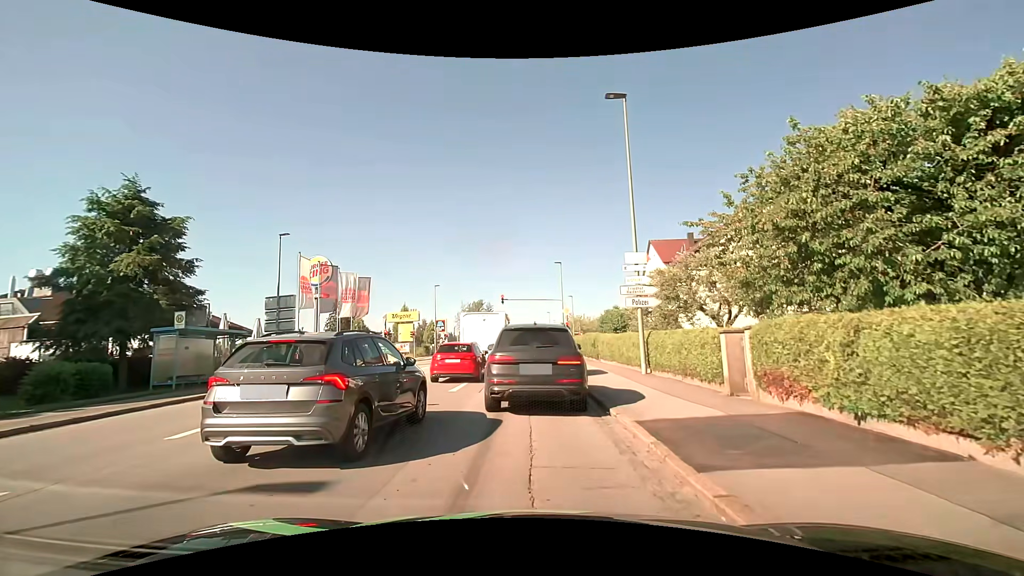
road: tertiary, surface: asphalt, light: Day
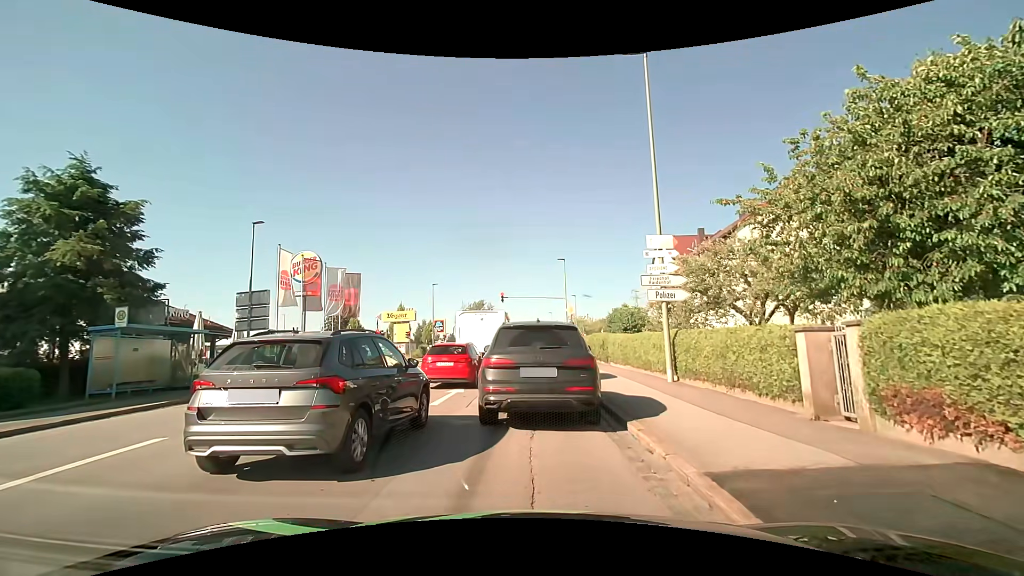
(0.0, +2.9) m; +1°
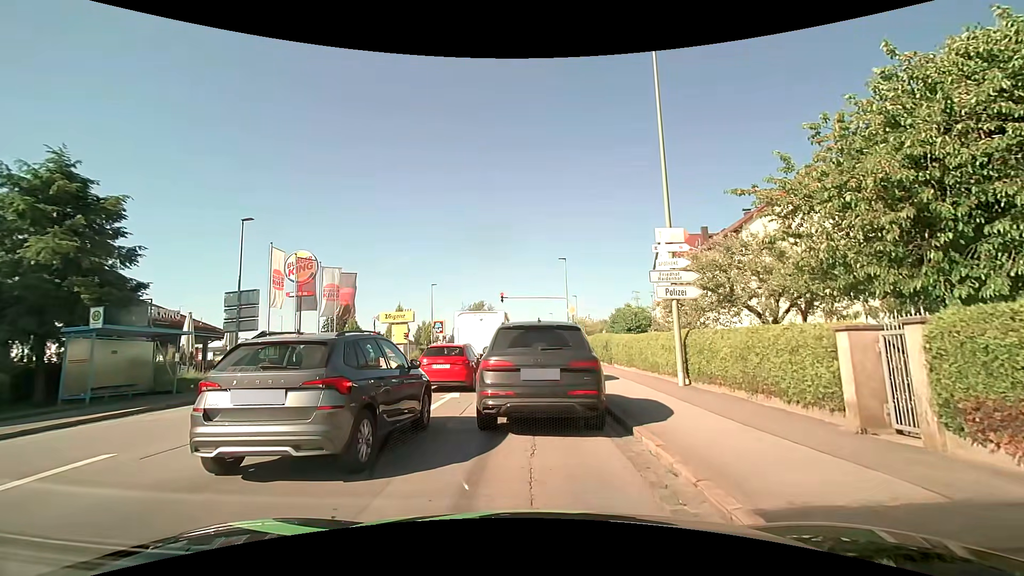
(0.0, +1.0) m; 0°
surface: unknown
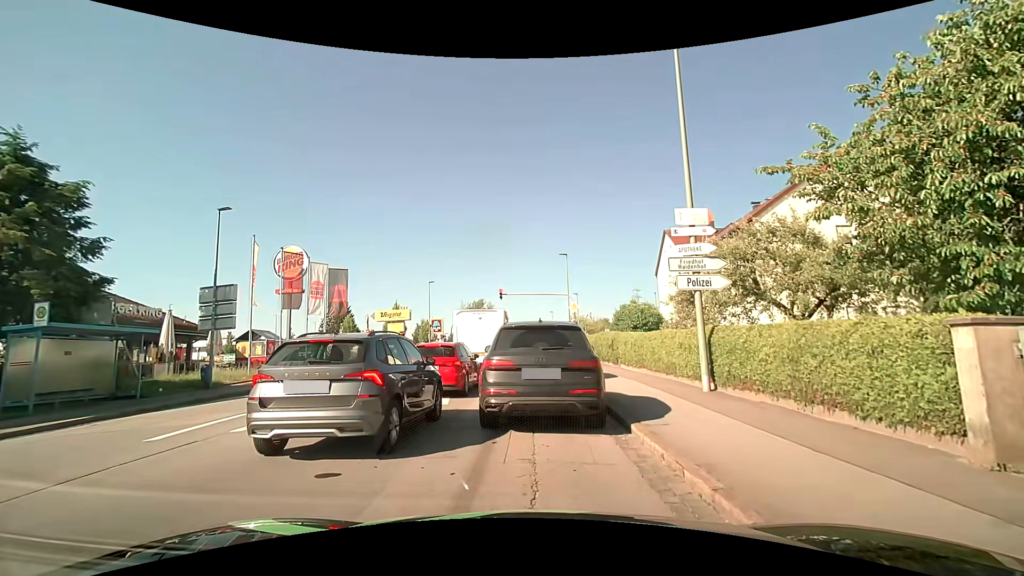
(0.0, +1.7) m; 0°
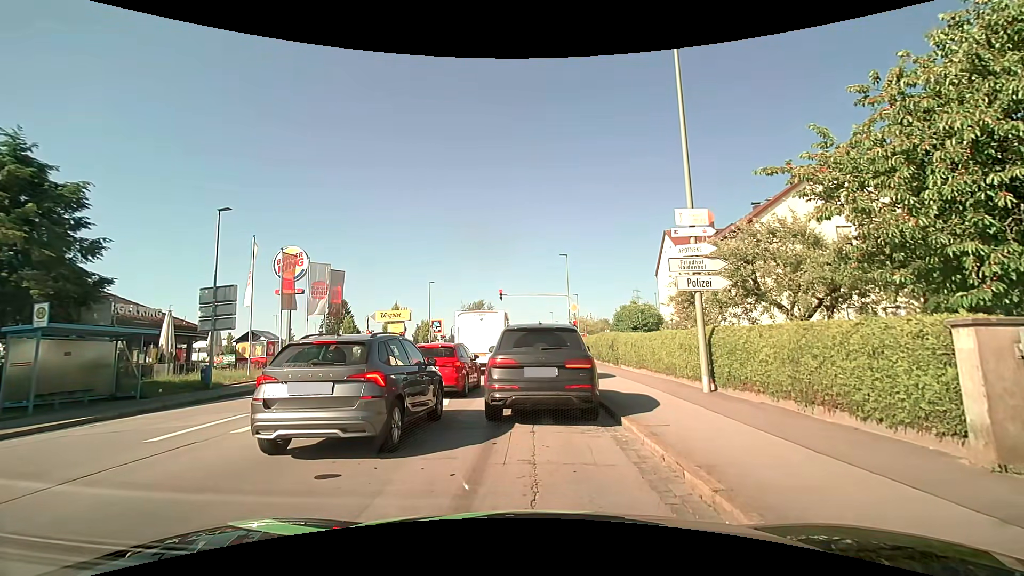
(0.0, +0.1) m; 0°
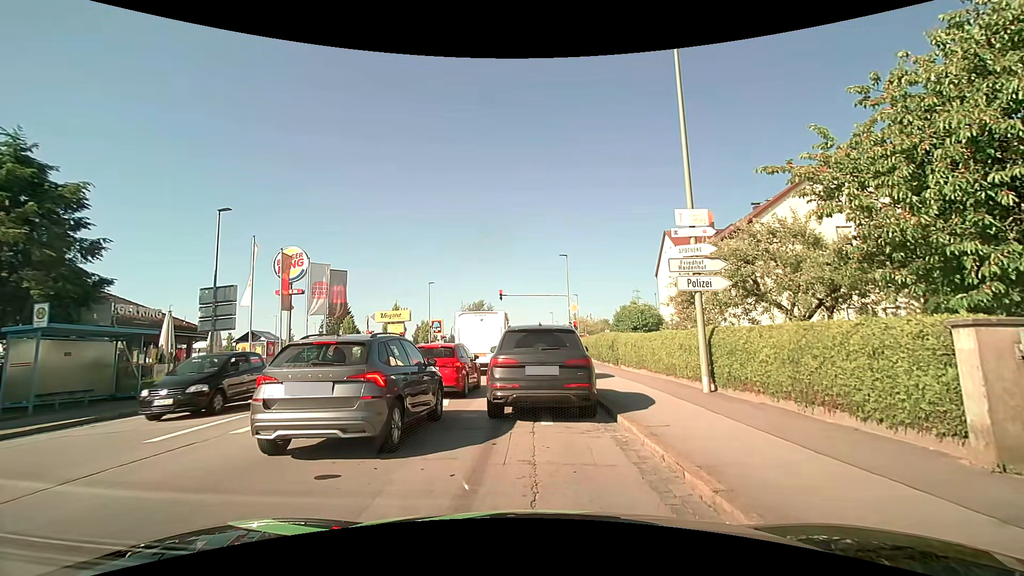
(0.0, 0.0) m; 0°
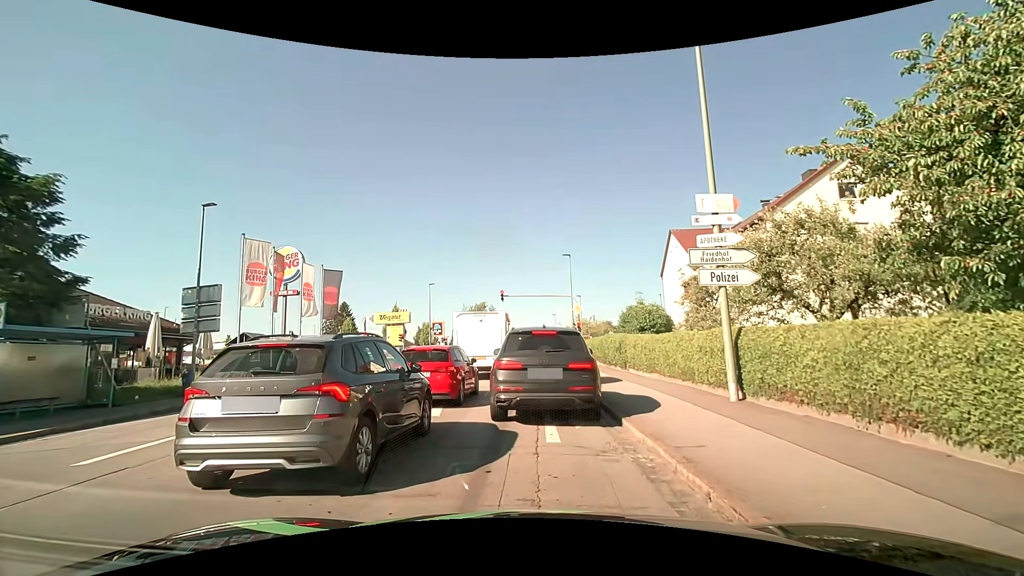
(0.0, +1.4) m; 0°
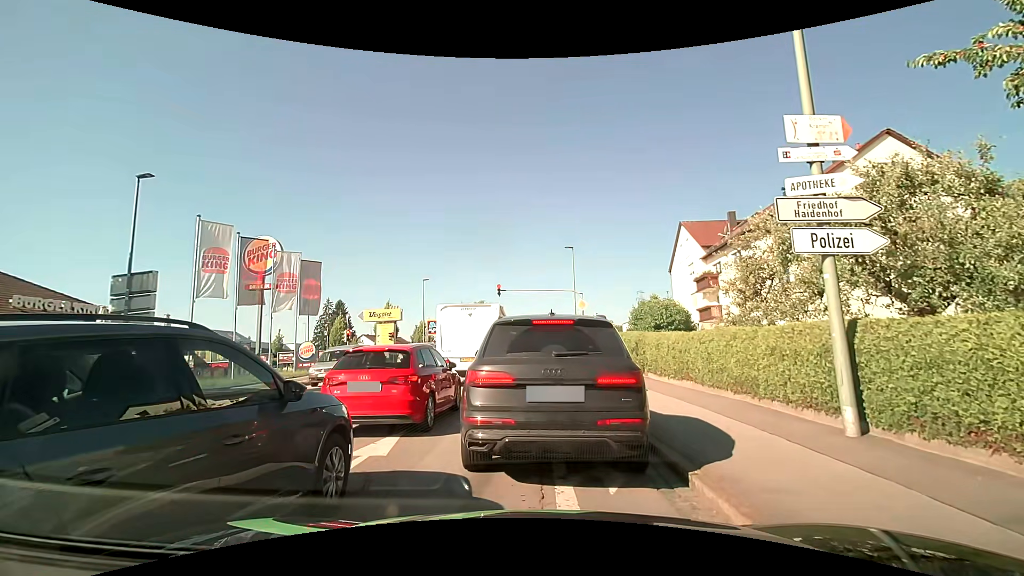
(-0.1, +3.6) m; -1°
(0, +10) (0, +20) (0, +30) (0, +40) (0, +50) (0, +60) (0, +70) (0, +80) (0, +90) (+1, +100) m
